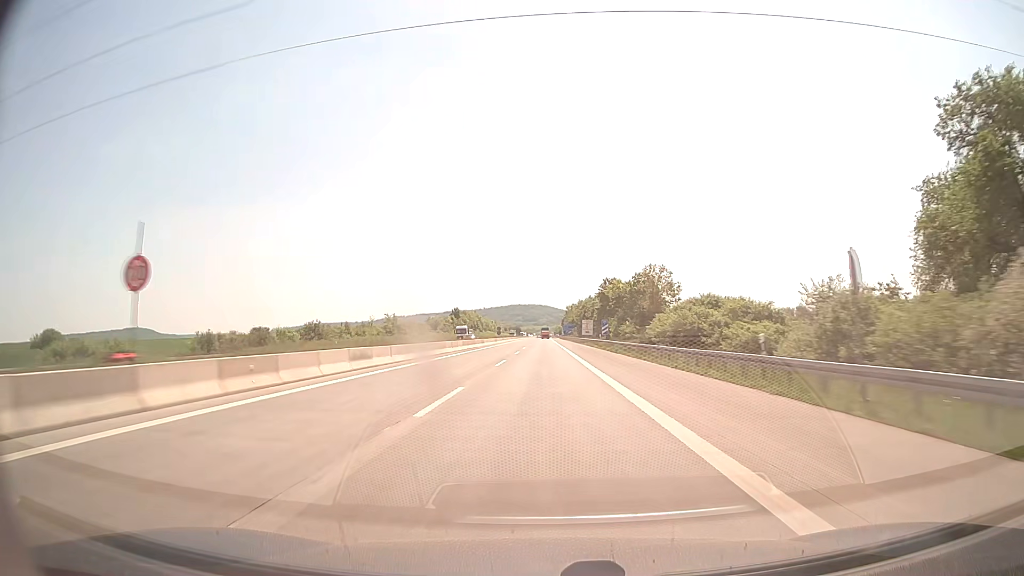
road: motorway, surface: concrete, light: Day
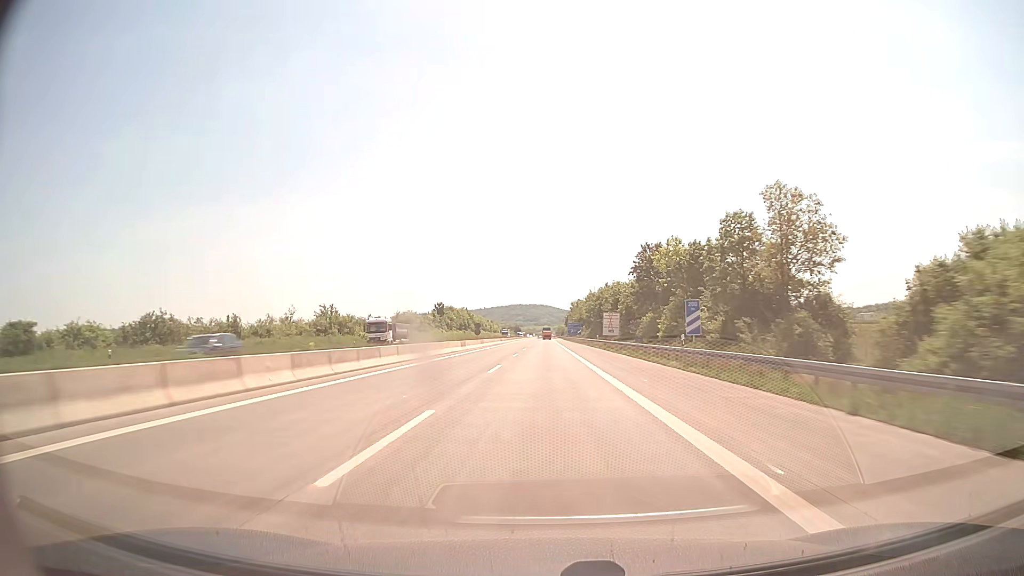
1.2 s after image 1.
(-0.1, +41.3) m; 0°
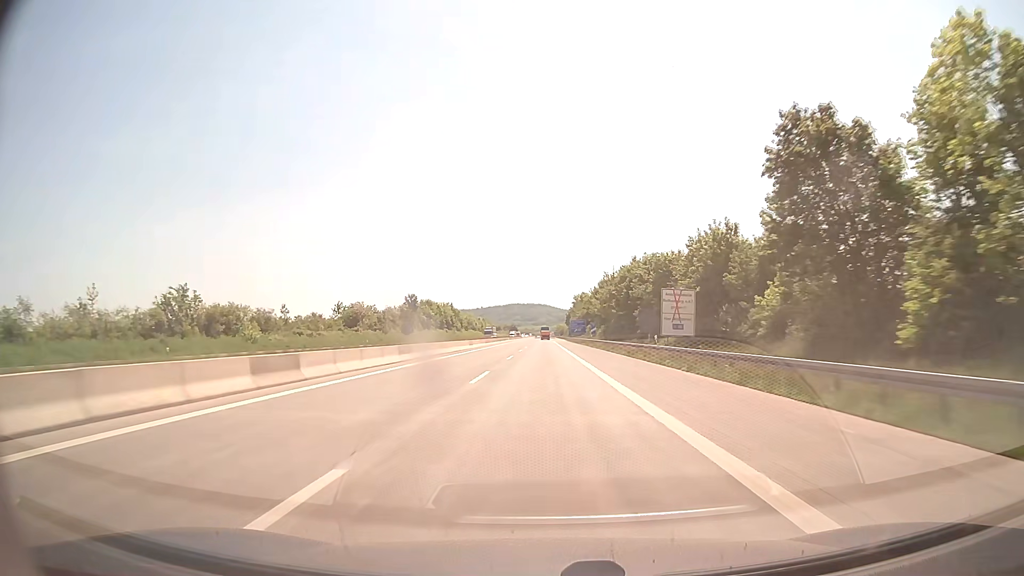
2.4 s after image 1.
(+0.1, +41.3) m; 0°
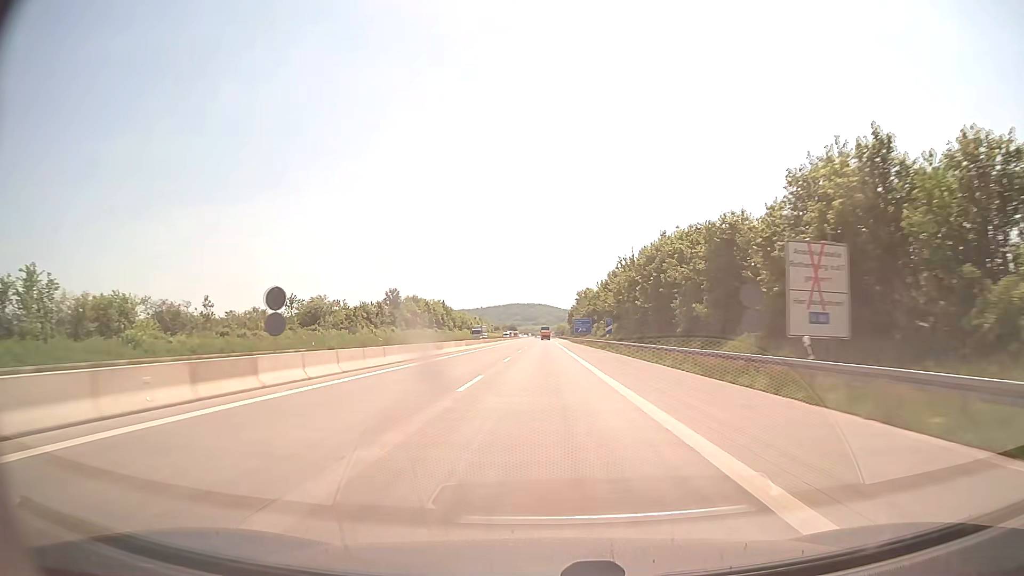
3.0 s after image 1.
(0.0, +20.6) m; 0°
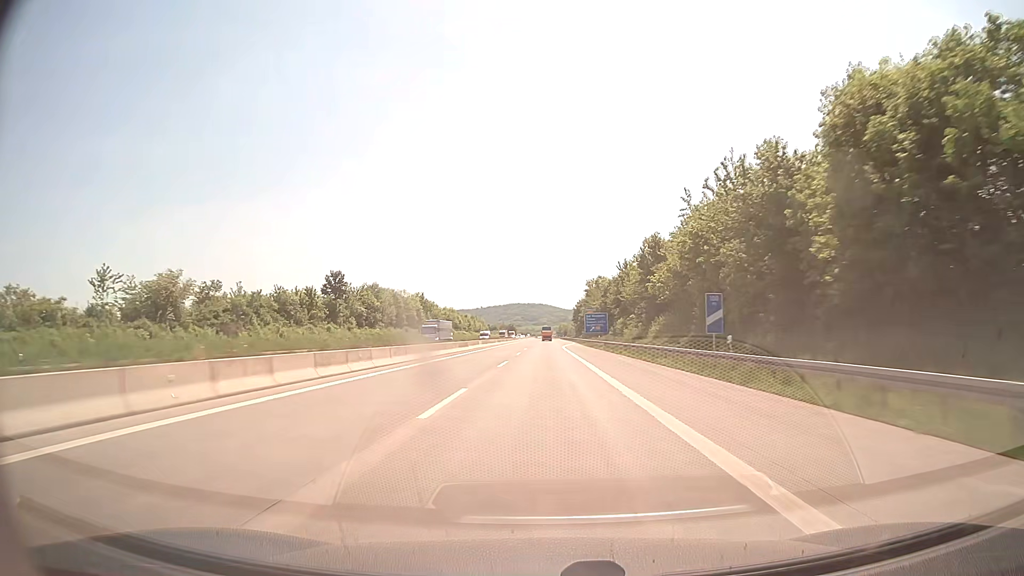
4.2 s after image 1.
(0.0, +41.3) m; 0°
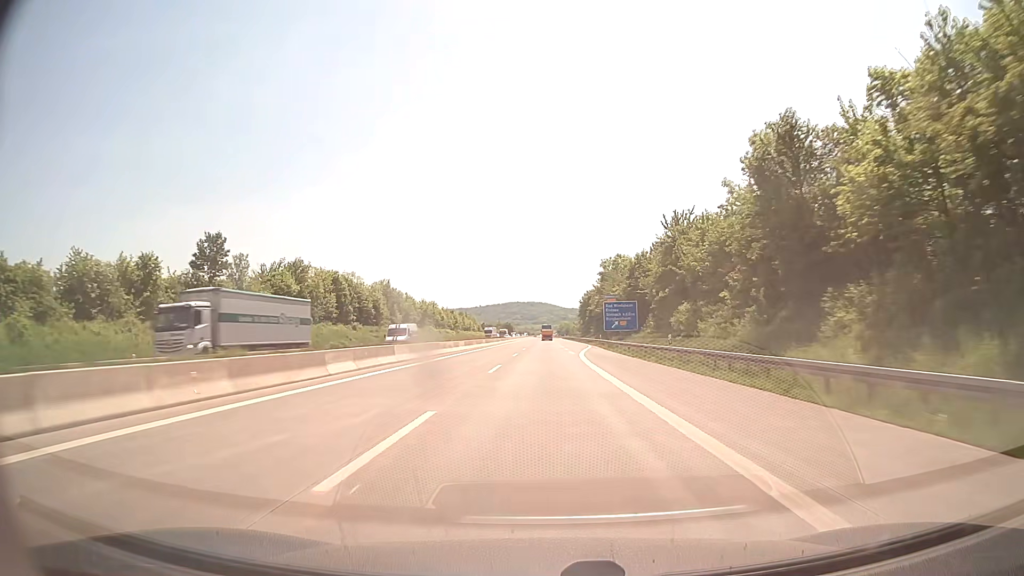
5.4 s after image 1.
(0.0, +41.3) m; 0°
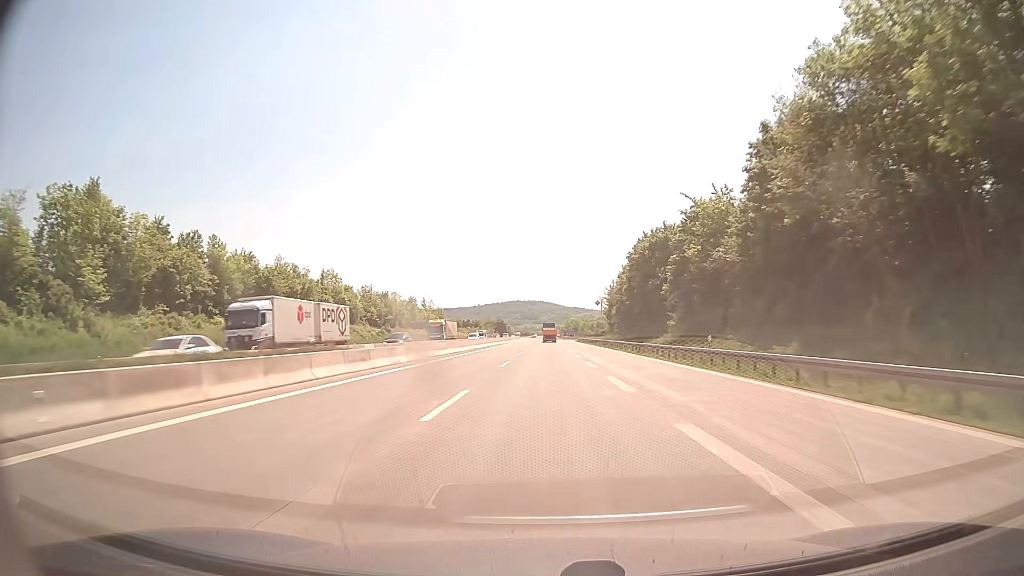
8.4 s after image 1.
(0.0, +103.3) m; 0°
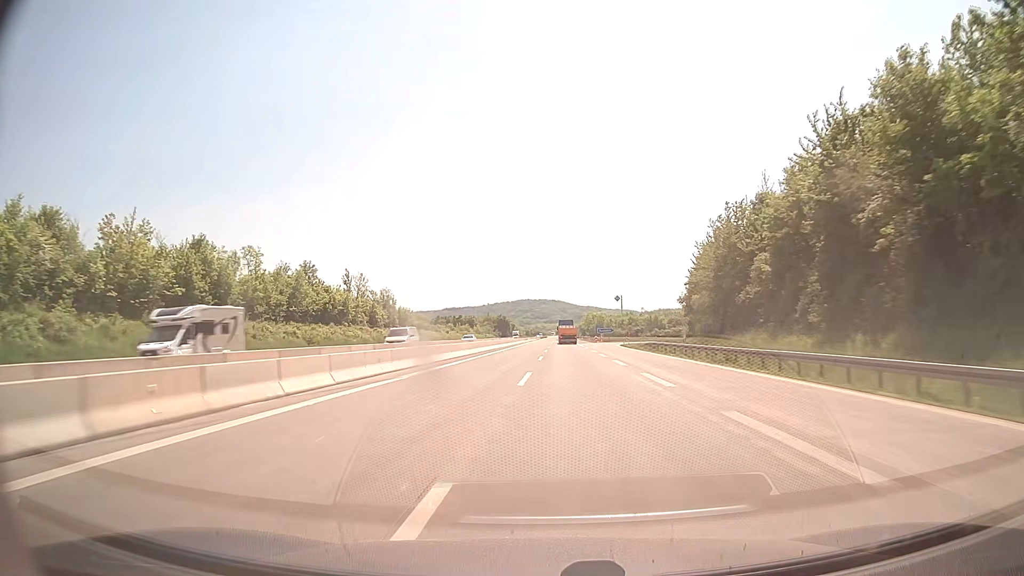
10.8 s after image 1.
(-0.8, +82.6) m; -1°
(0, +10) (0, +20) (0, +30) (0, +40) (0, +50) (0, +60) (0, +70) (0, +80) (0, +90) (0, +100) m
